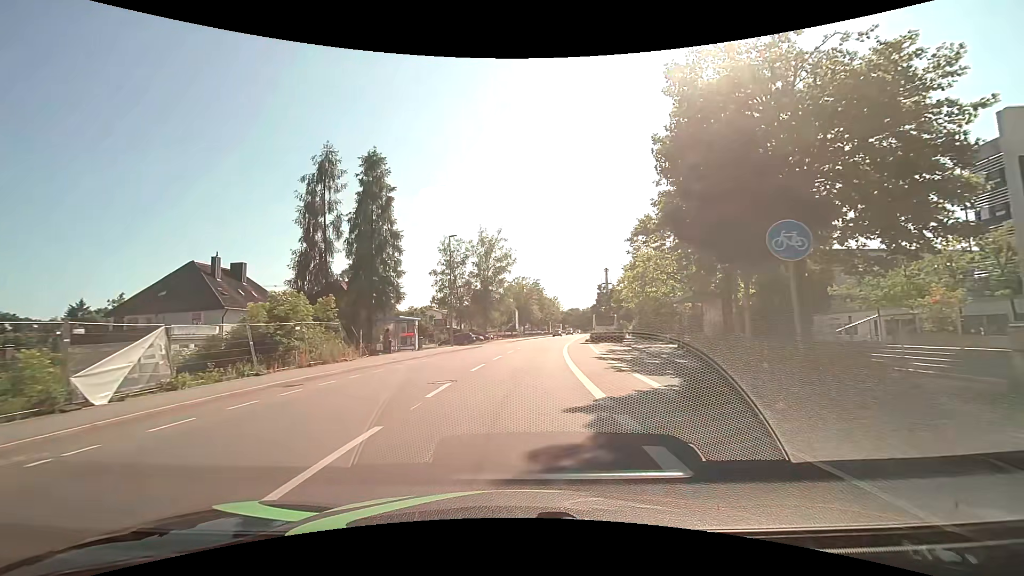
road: tertiary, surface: asphalt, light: Day
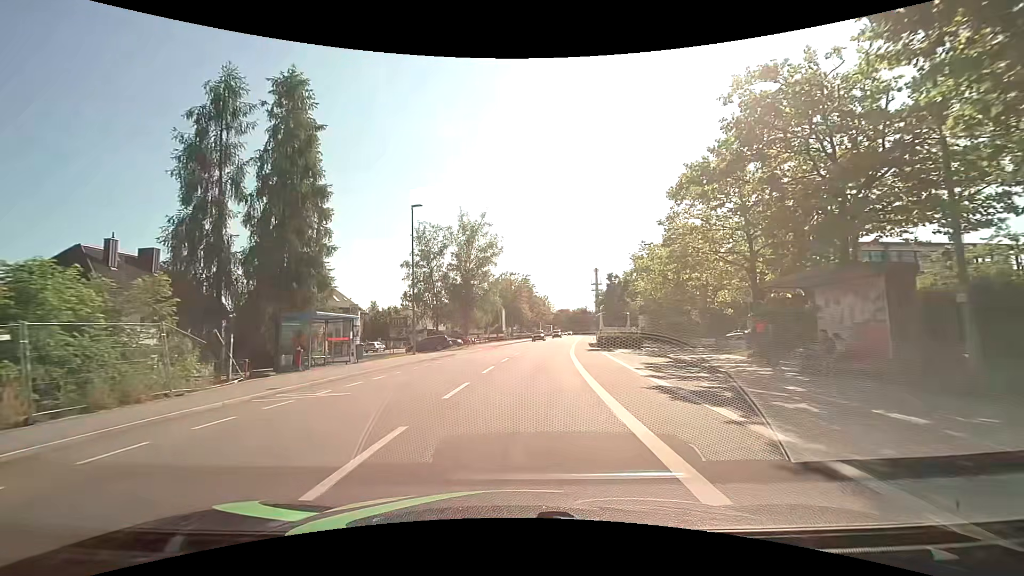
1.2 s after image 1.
(+0.1, +11.8) m; +1°
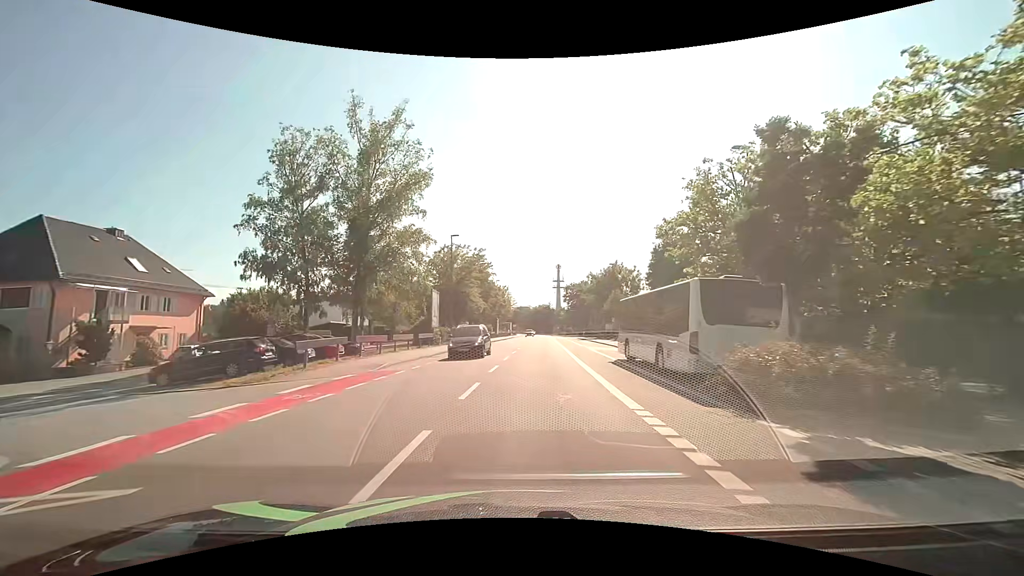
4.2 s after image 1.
(+1.3, +30.1) m; +5°
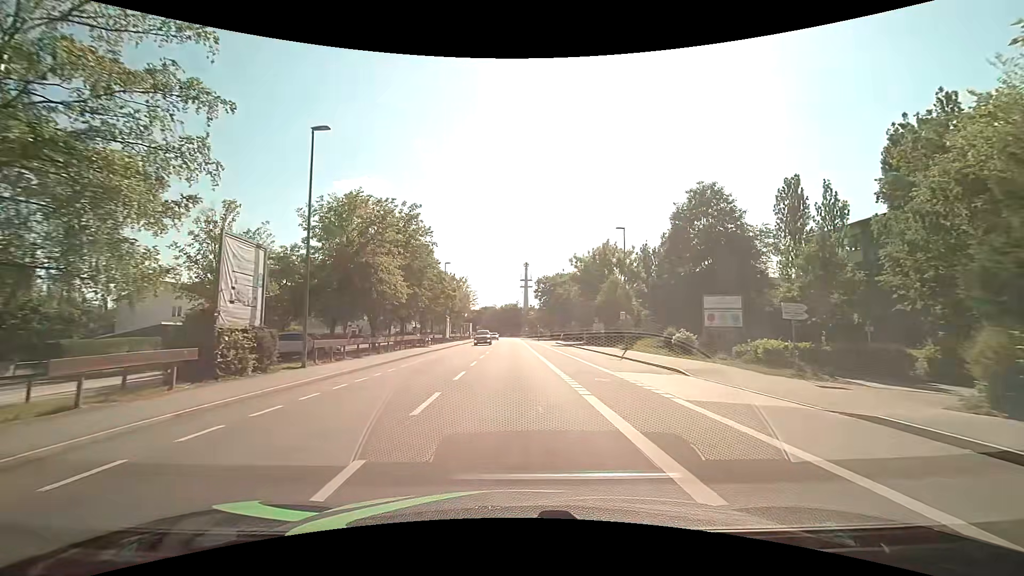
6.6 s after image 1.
(+1.0, +25.5) m; +4°
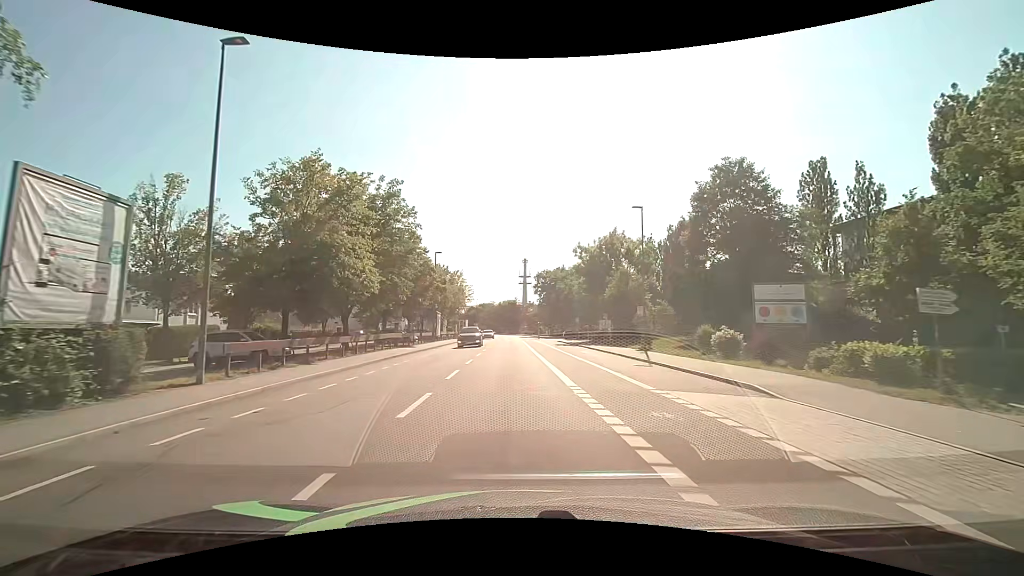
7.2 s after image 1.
(0.0, +6.5) m; 0°
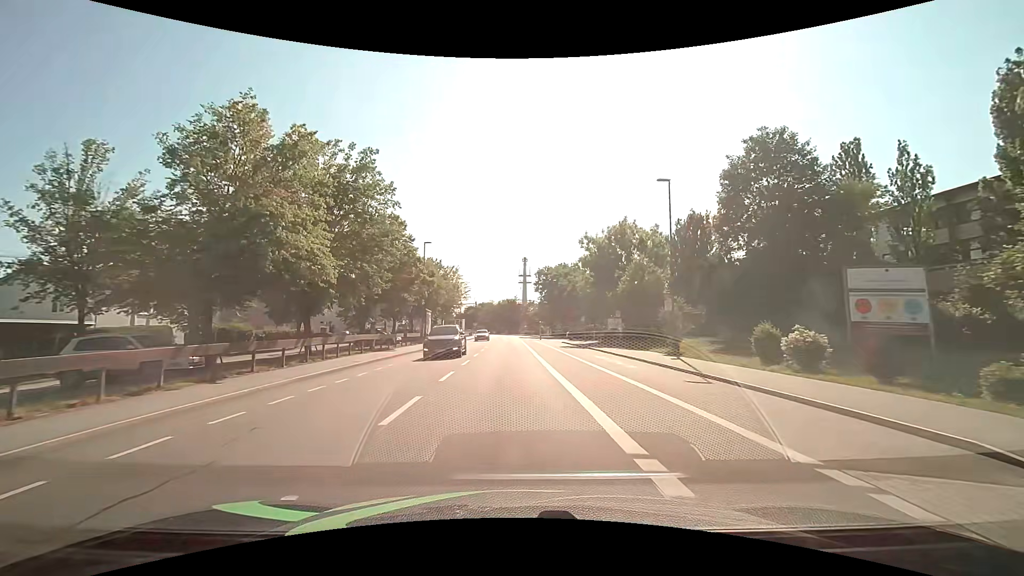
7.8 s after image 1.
(0.0, +6.6) m; 0°
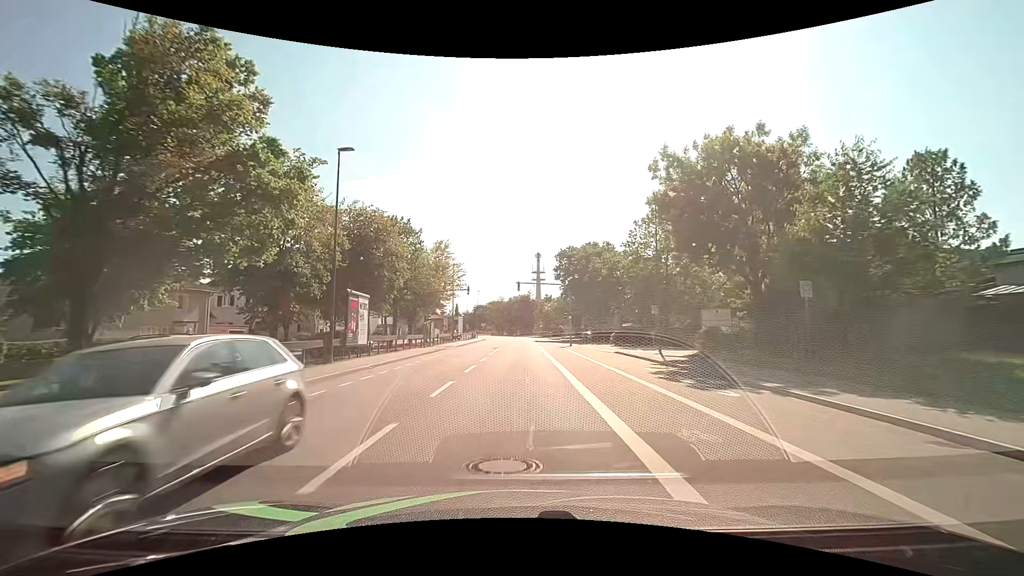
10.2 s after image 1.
(-0.3, +27.0) m; -1°
(0, +10) (0, +20) (0, +30) (0, +40) (0, +50) (0, +60) (0, +70) (+1, +80) (+1, +90) (+1, +100) m
